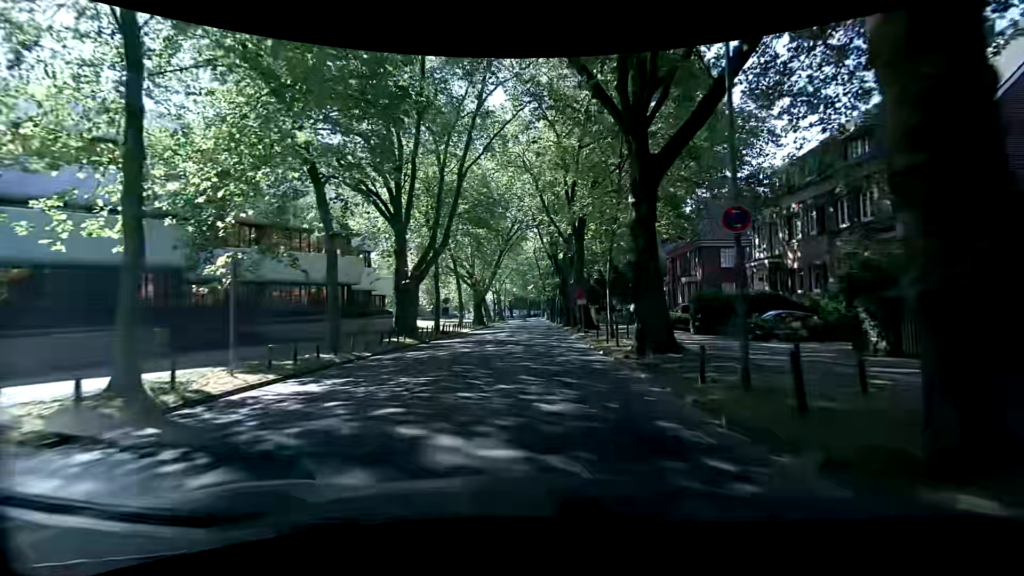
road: tertiary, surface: asphalt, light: Day
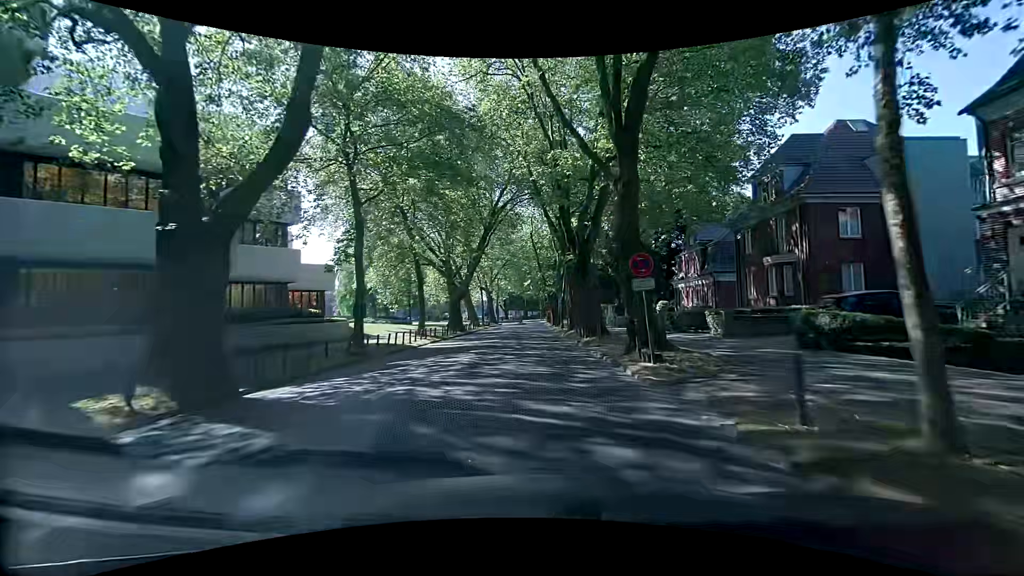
(+0.1, +18.8) m; 0°
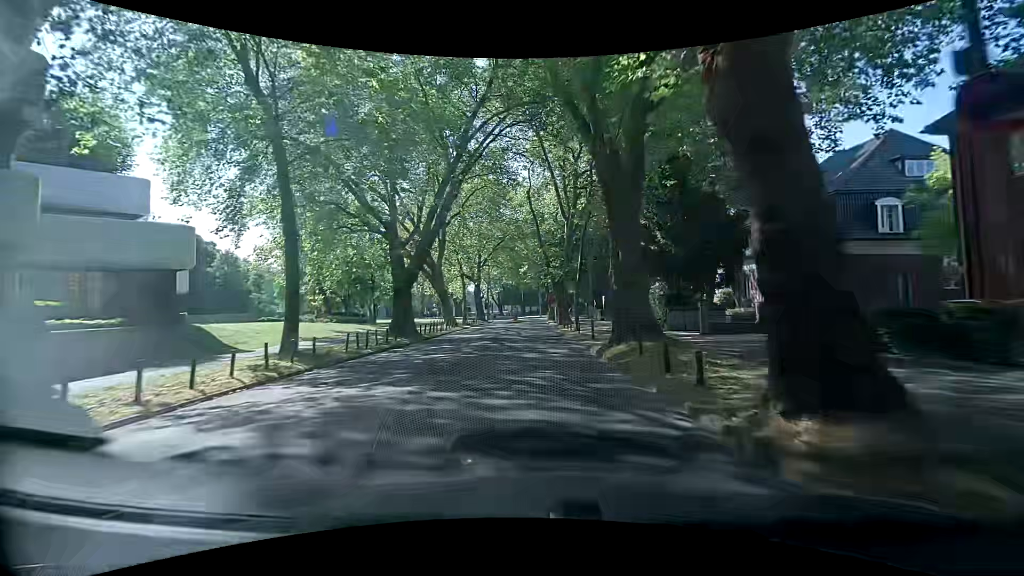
(+0.2, +20.1) m; +1°
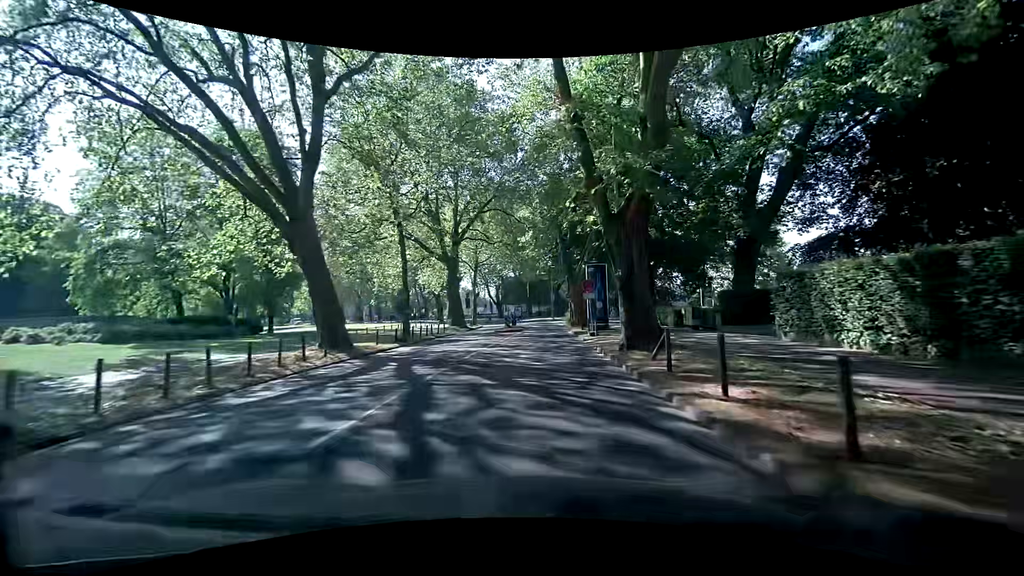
(-0.4, +30.7) m; -4°
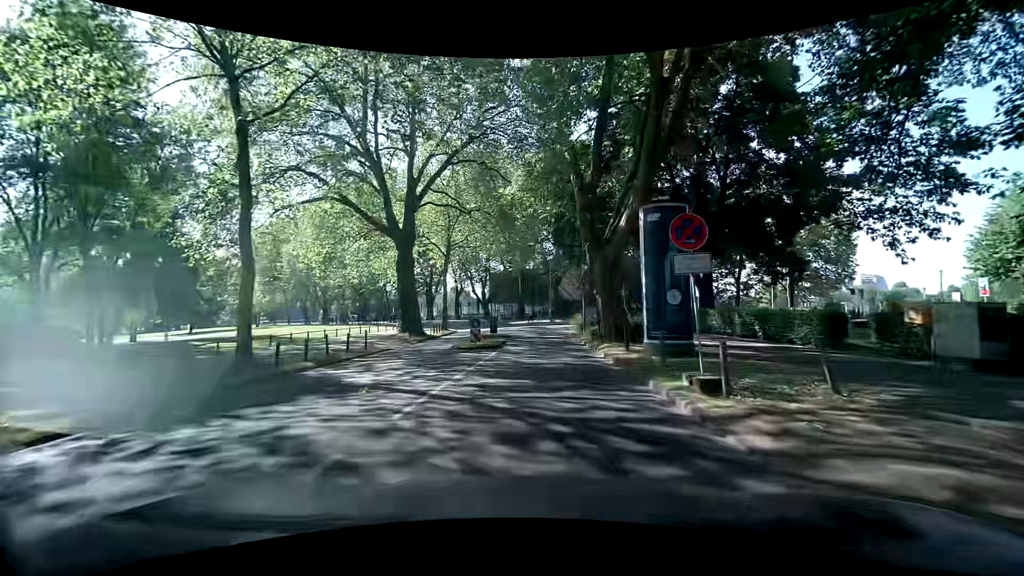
(+1.0, +16.6) m; +4°
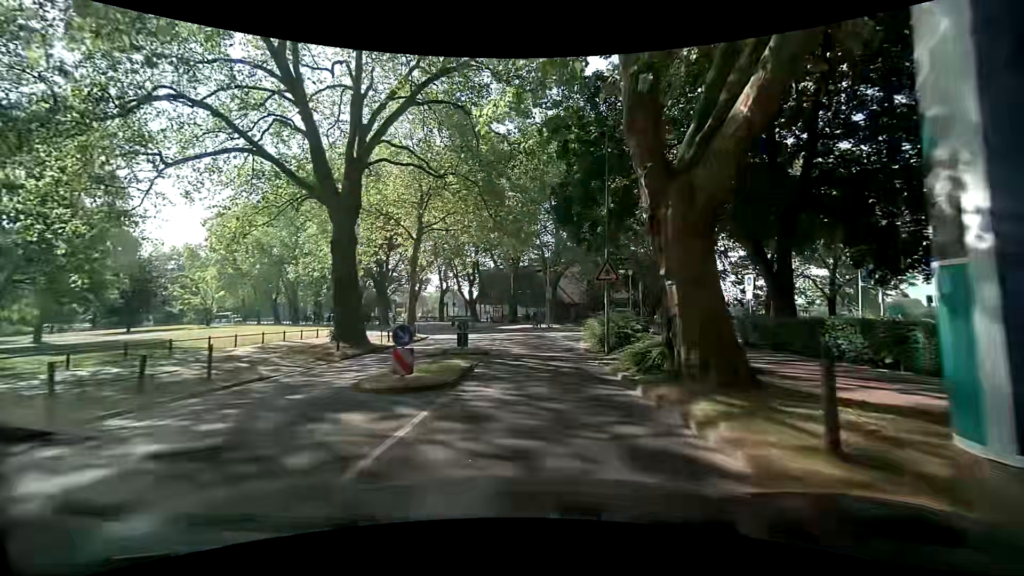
(-0.2, +10.1) m; 0°
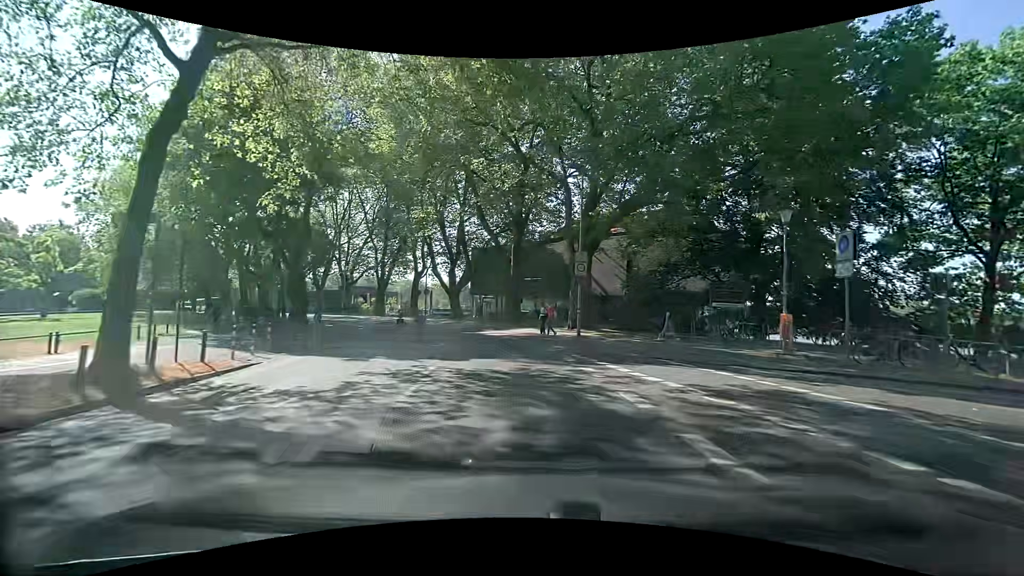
(-0.3, +24.5) m; -2°
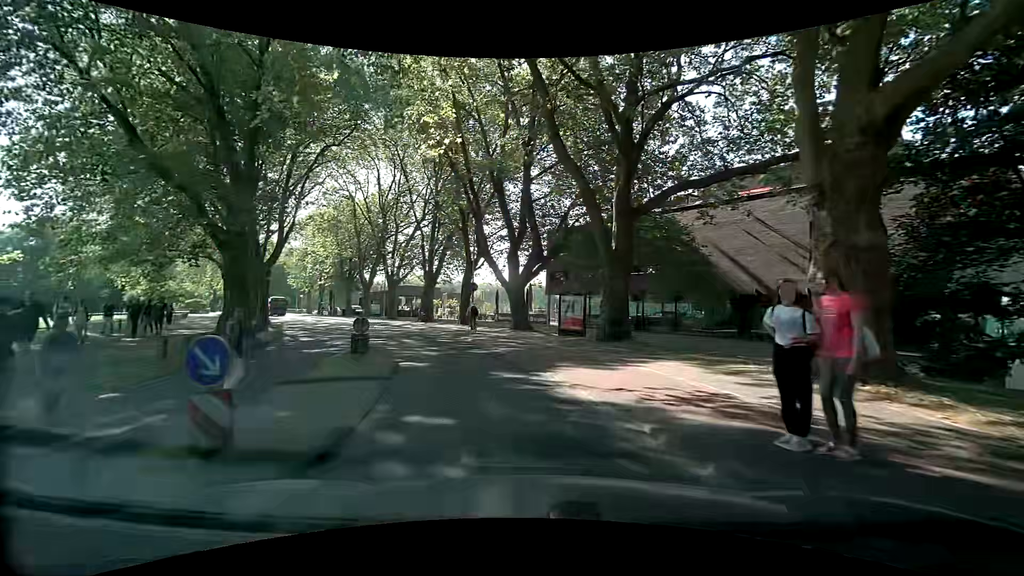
(-1.0, +18.0) m; -10°
